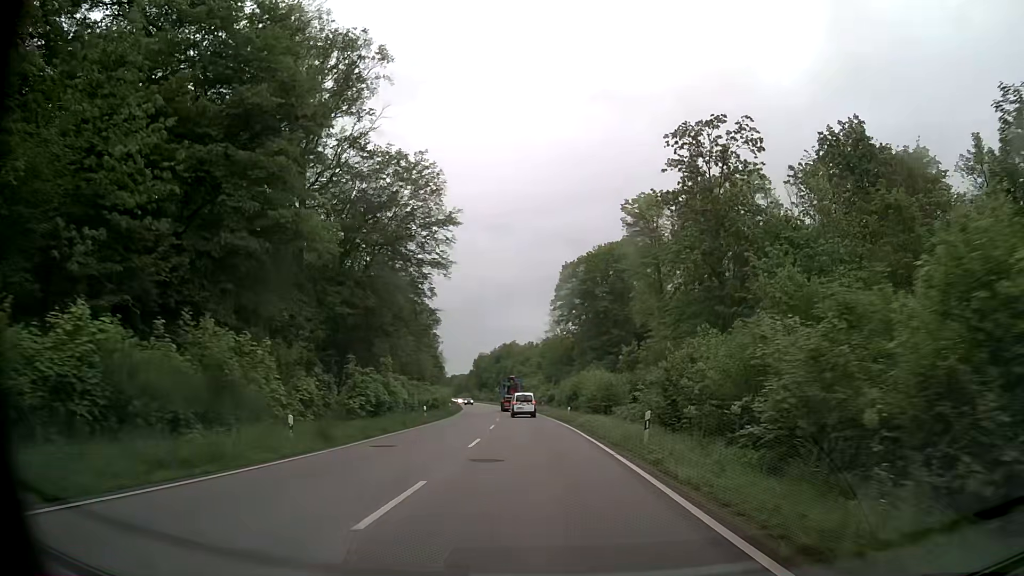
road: secondary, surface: asphalt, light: Day
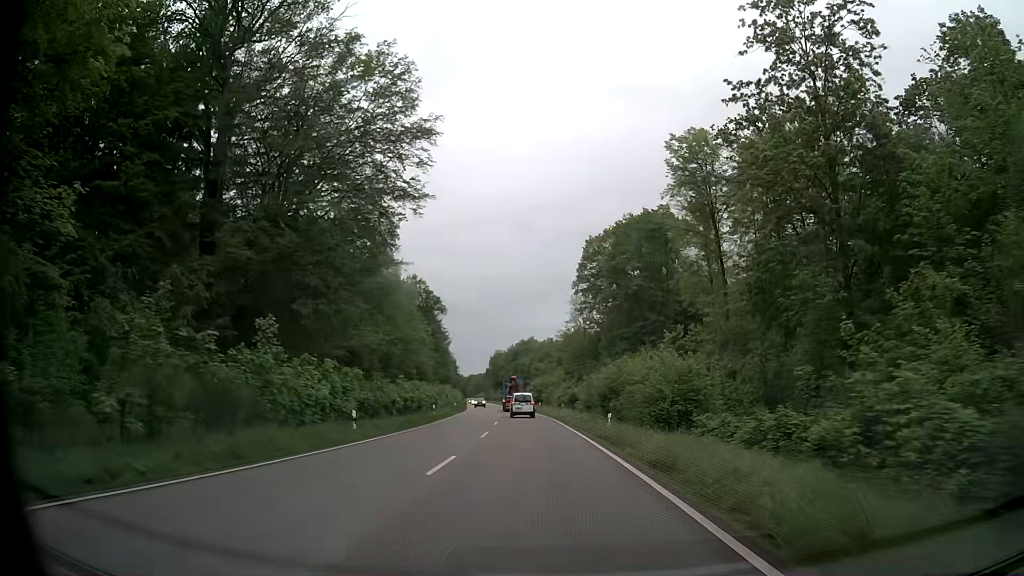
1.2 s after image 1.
(-0.4, +19.0) m; -2°
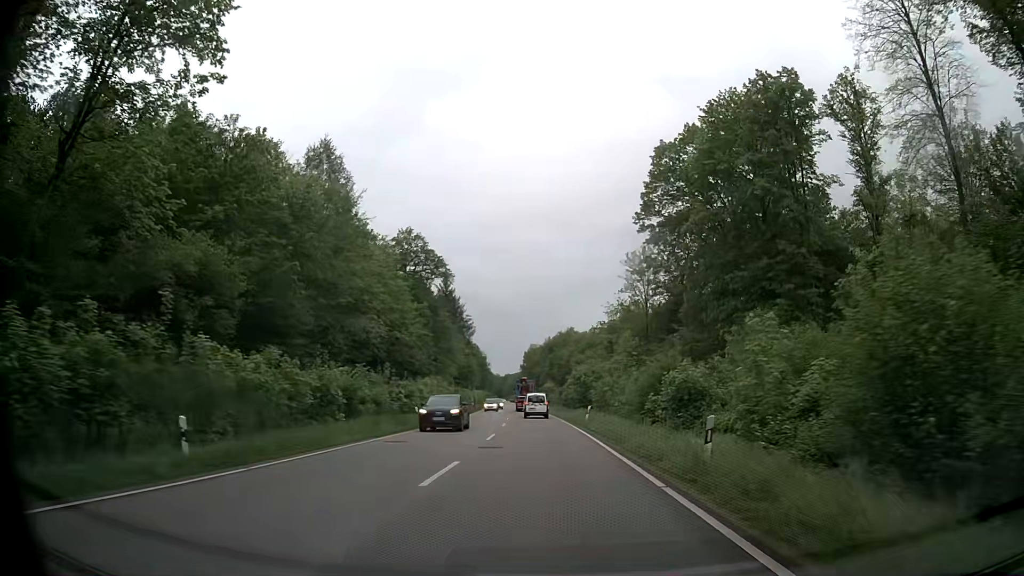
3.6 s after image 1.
(-1.2, +37.7) m; -3°
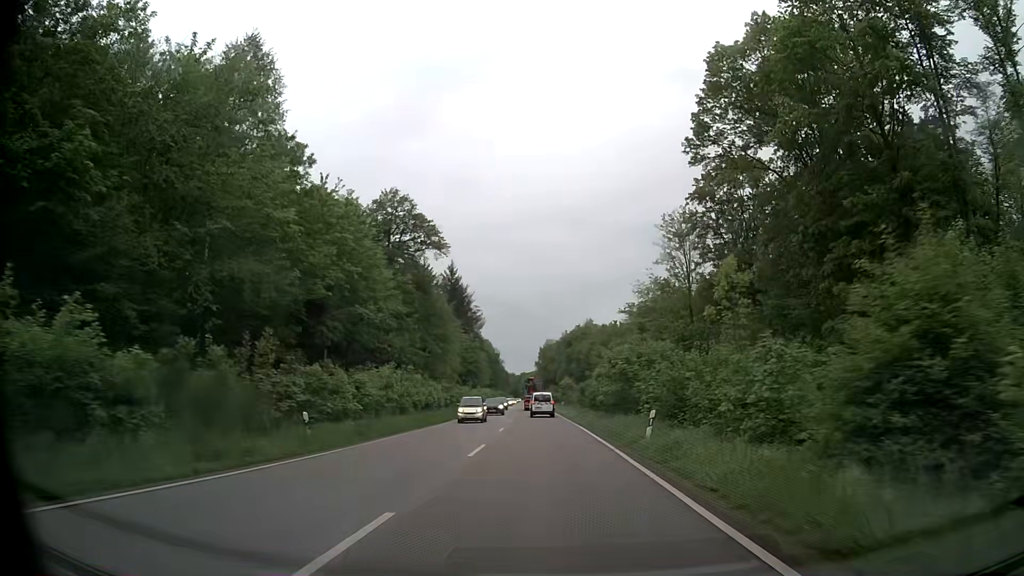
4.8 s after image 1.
(-0.2, +18.7) m; -2°
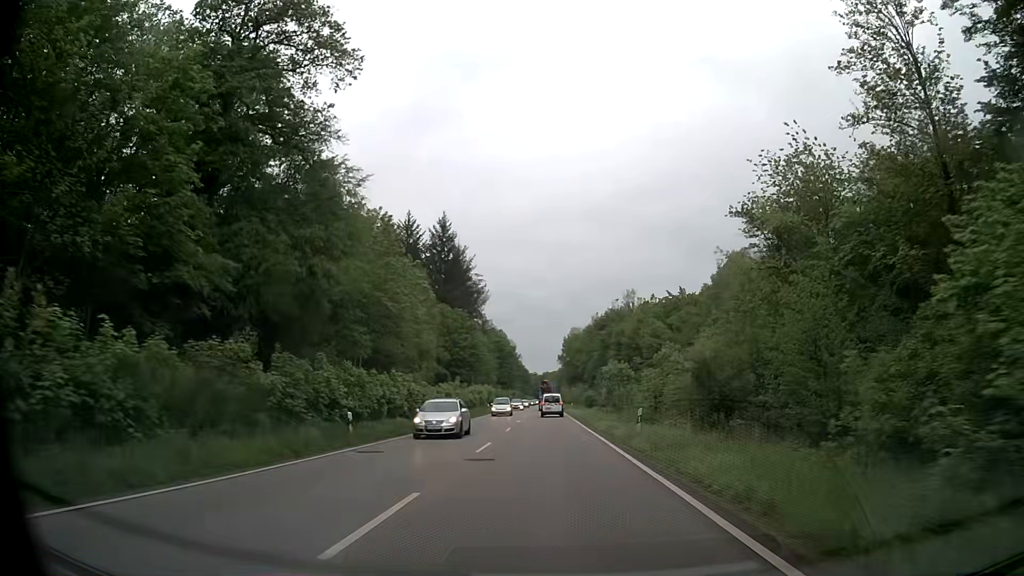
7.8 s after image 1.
(-0.8, +46.5) m; -2°
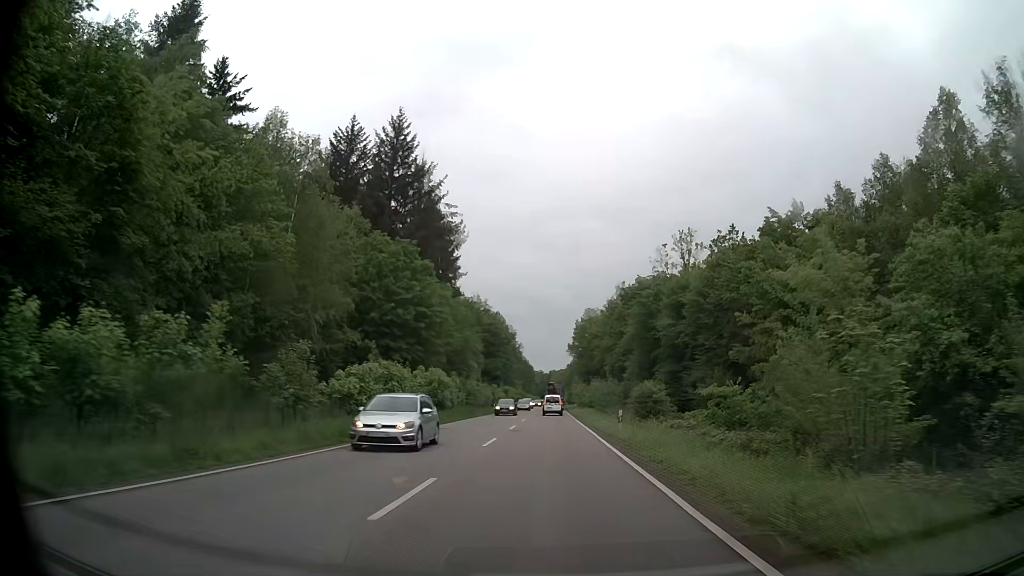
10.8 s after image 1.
(-0.1, +46.4) m; -1°
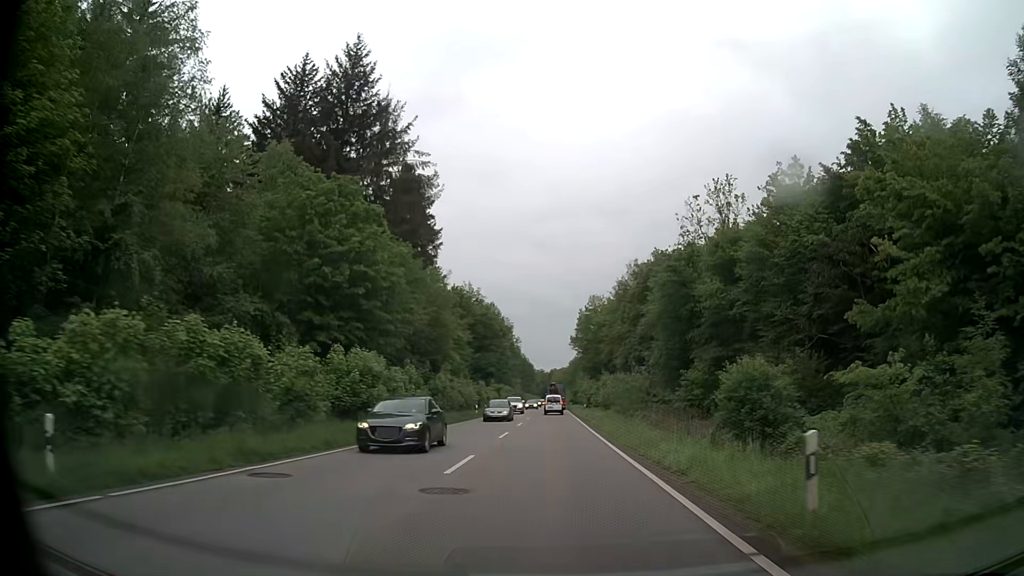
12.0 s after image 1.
(+0.1, +19.1) m; 0°
